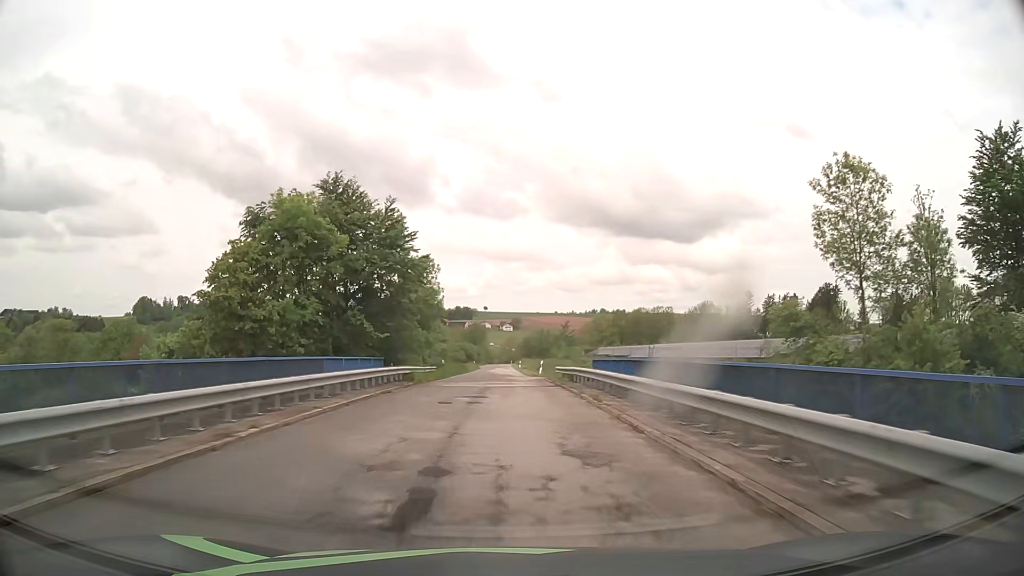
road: unclassified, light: Day
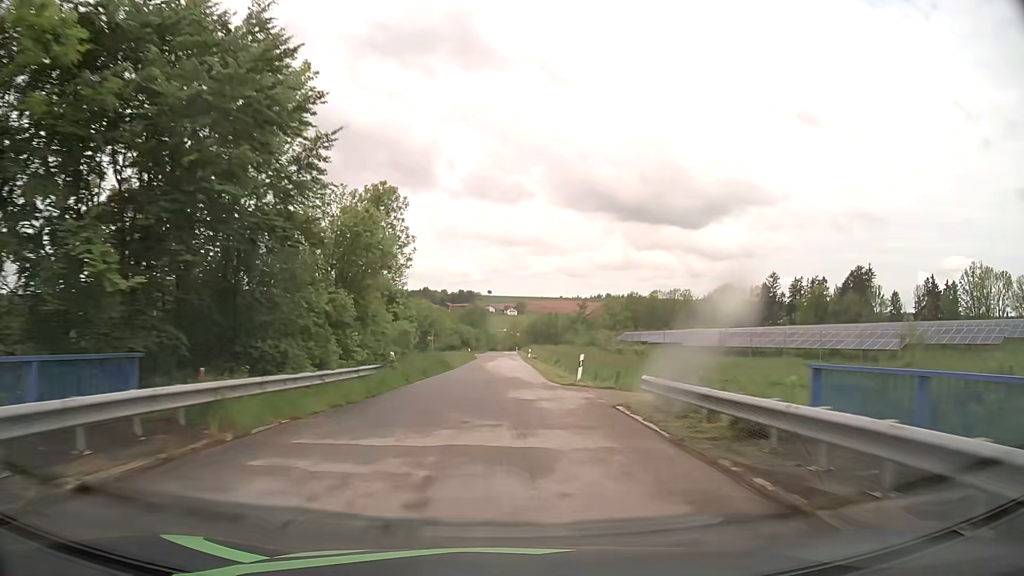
(-0.1, +22.2) m; 0°
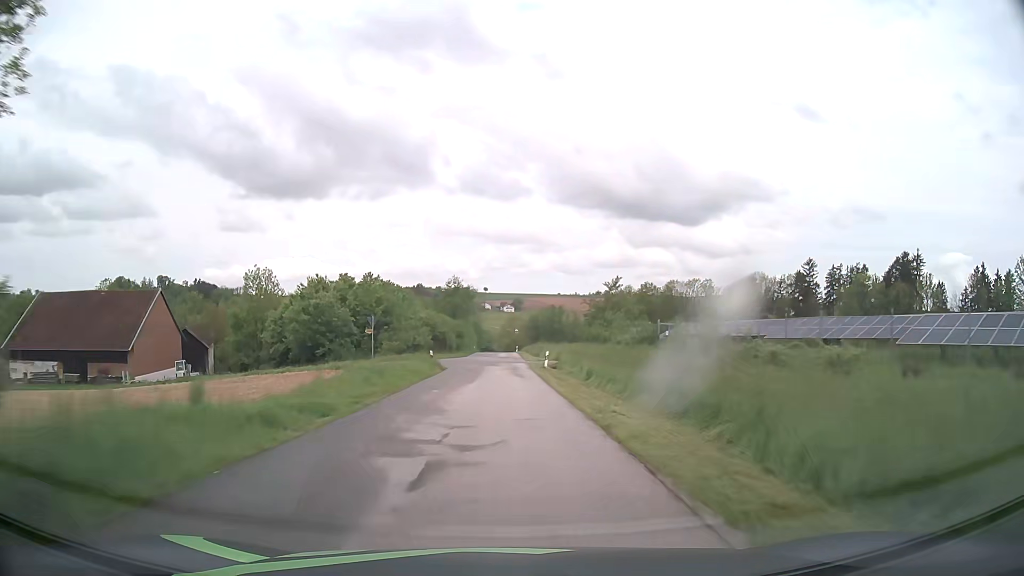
(0.0, +32.7) m; 0°
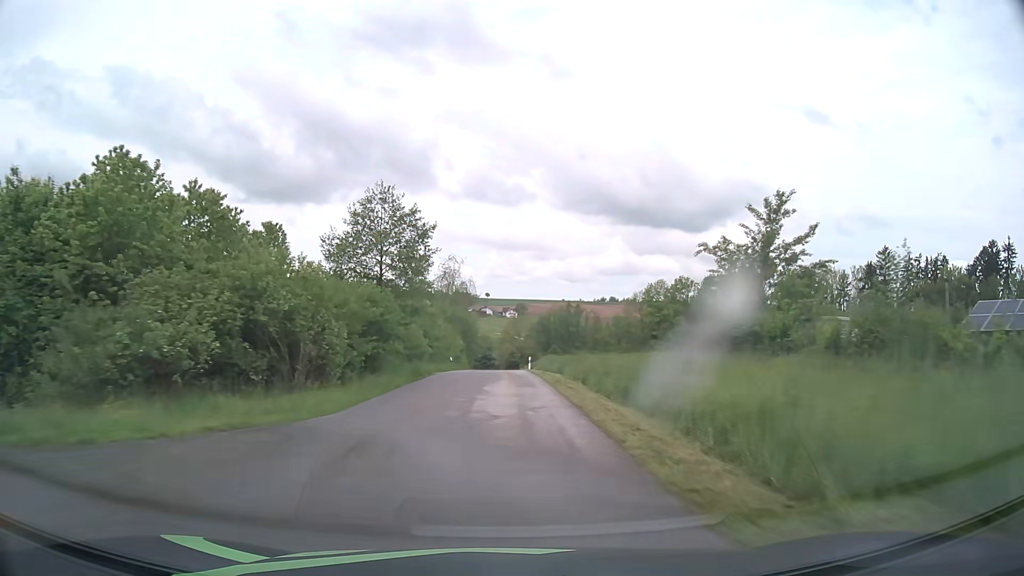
(0.0, +44.2) m; 0°
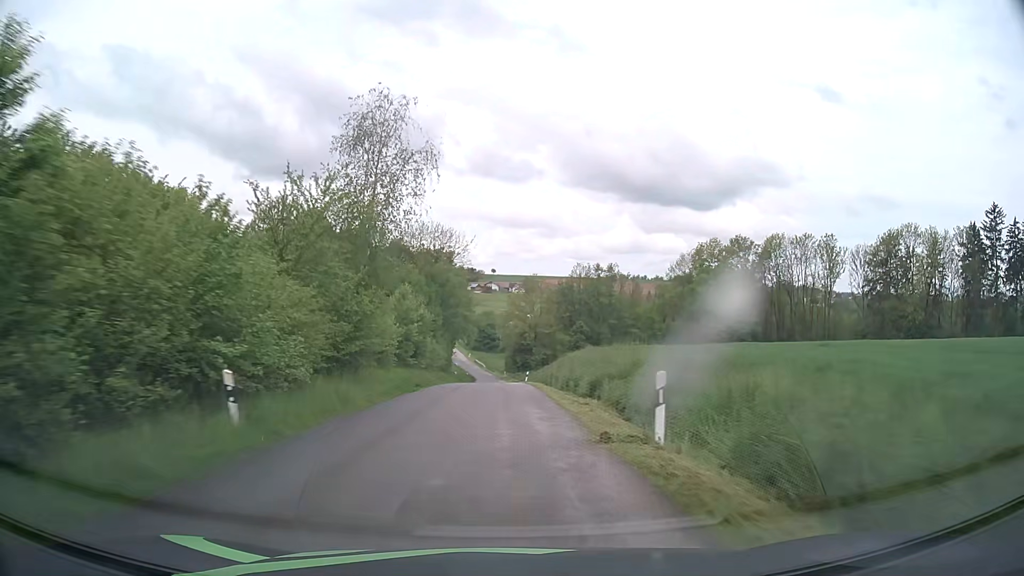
(0.0, +42.7) m; 0°
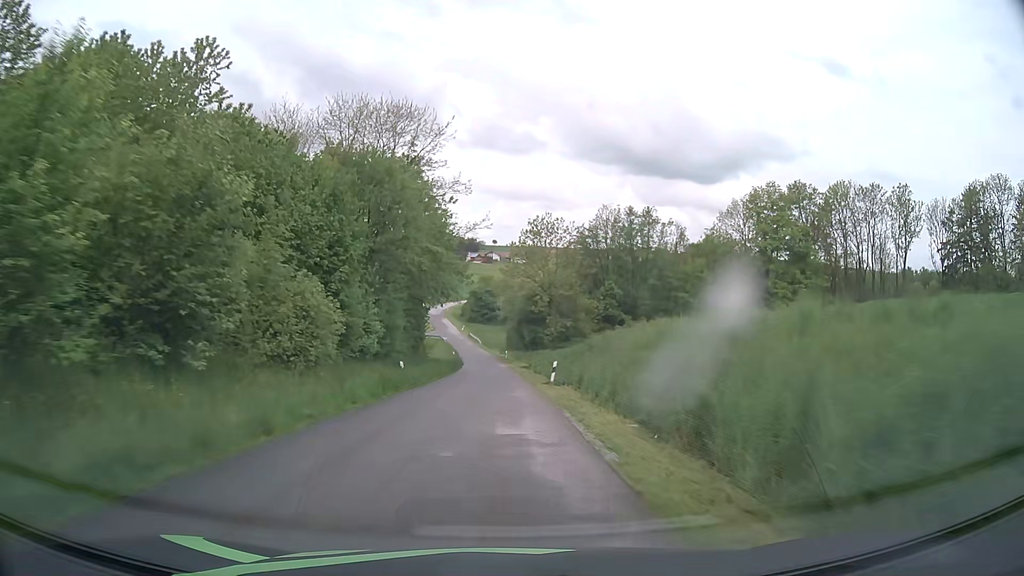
(0.0, +31.3) m; 0°
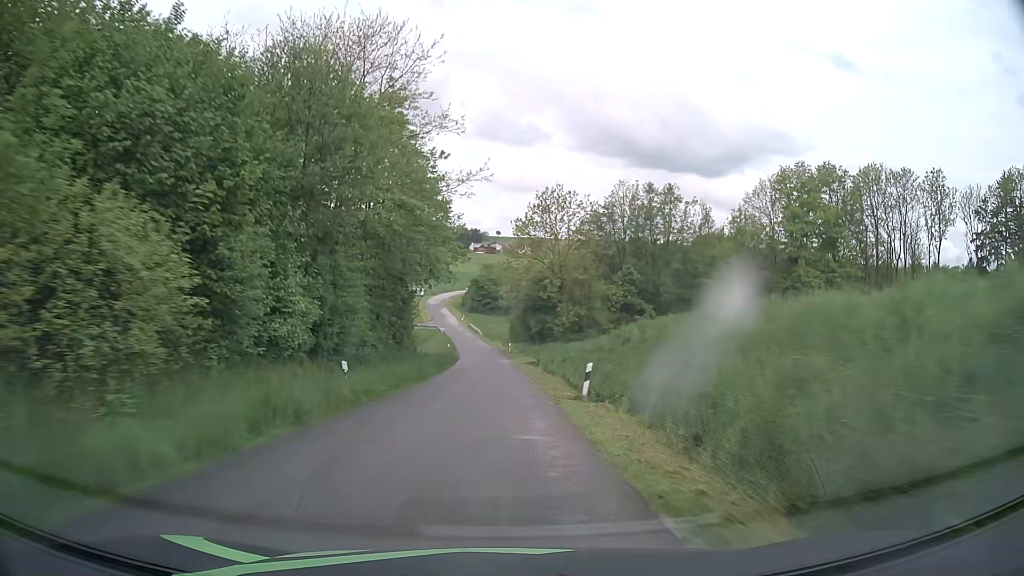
(0.0, +10.4) m; 0°
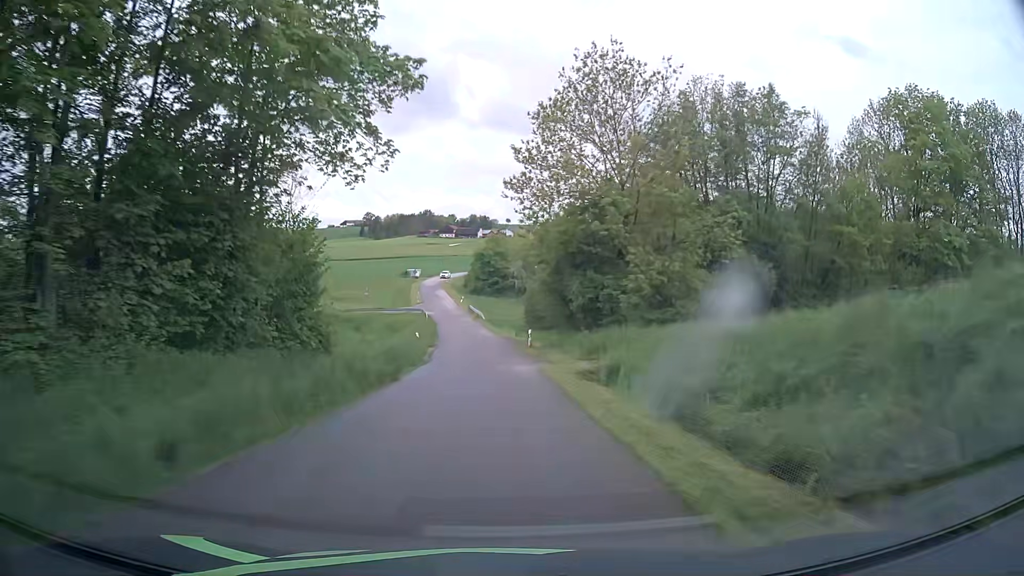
(-0.2, +30.9) m; -1°
(0, +10) (0, +20) (-1, +30) (-1, +40) (-2, +50) (-3, +60) (-5, +70) (-8, +79) (-16, +84) (-26, +82) m
